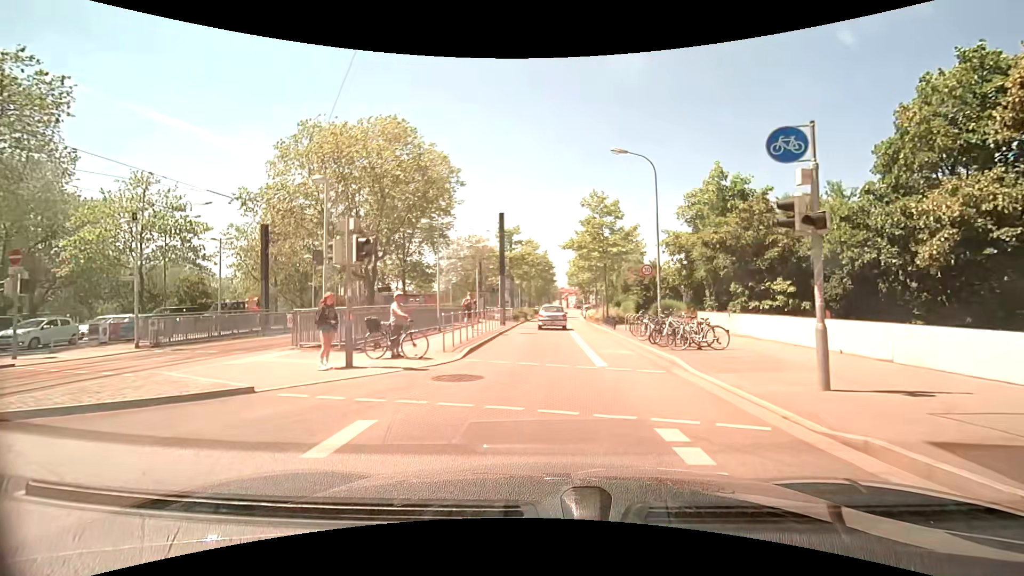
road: secondary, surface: asphalt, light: Day
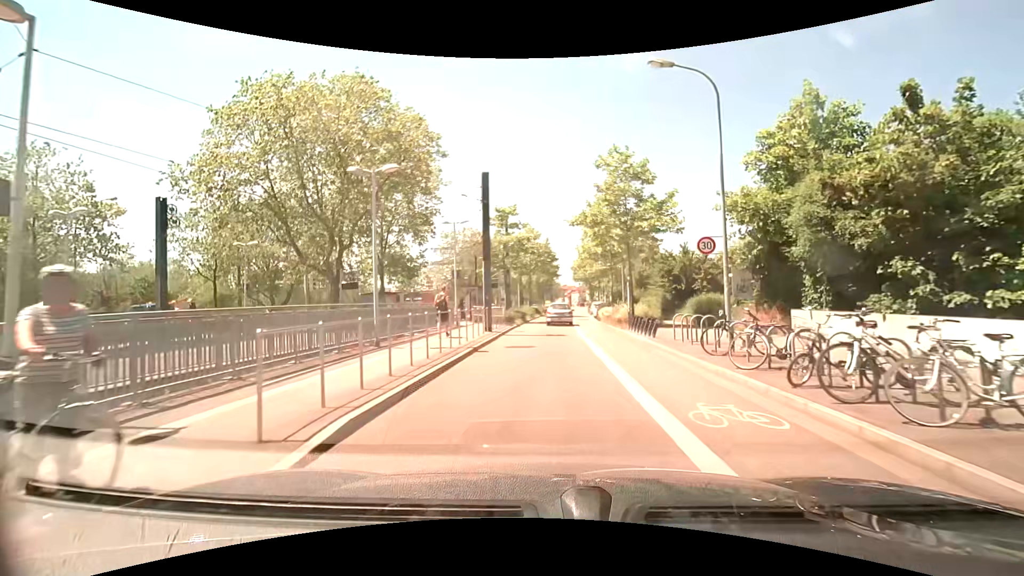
(0.0, +8.9) m; +1°
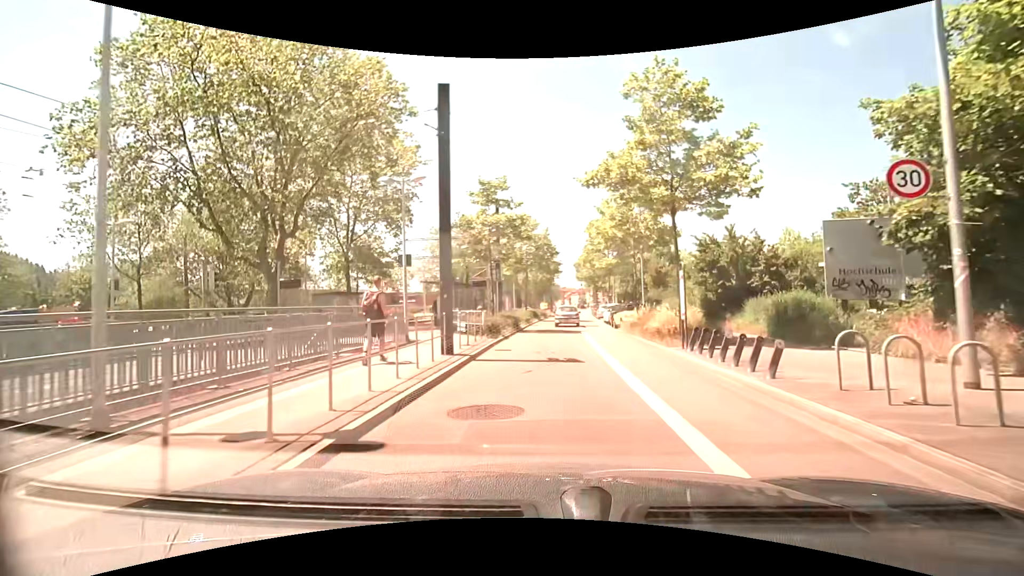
(-0.1, +8.9) m; -1°
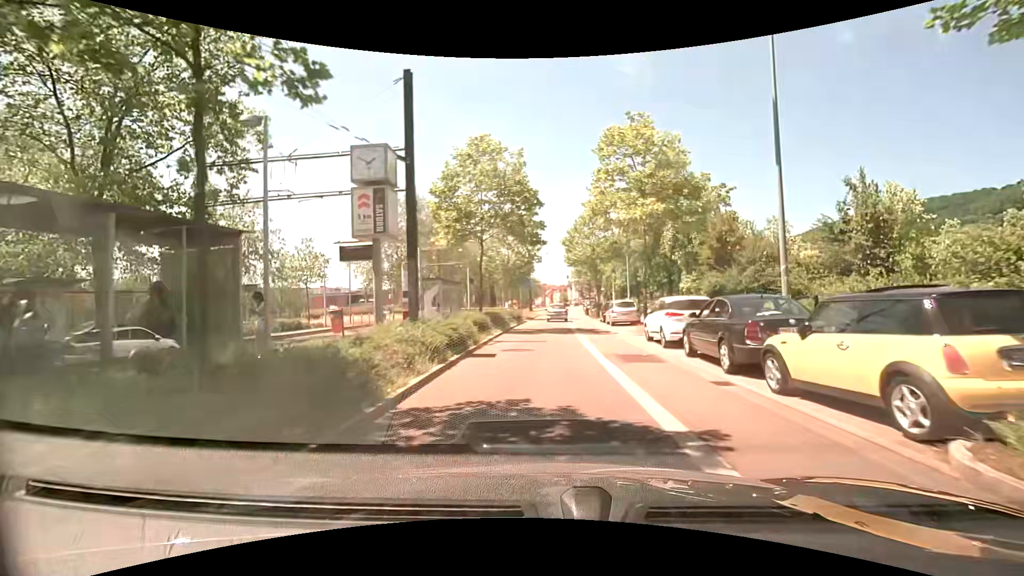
(+0.4, +22.3) m; +2°
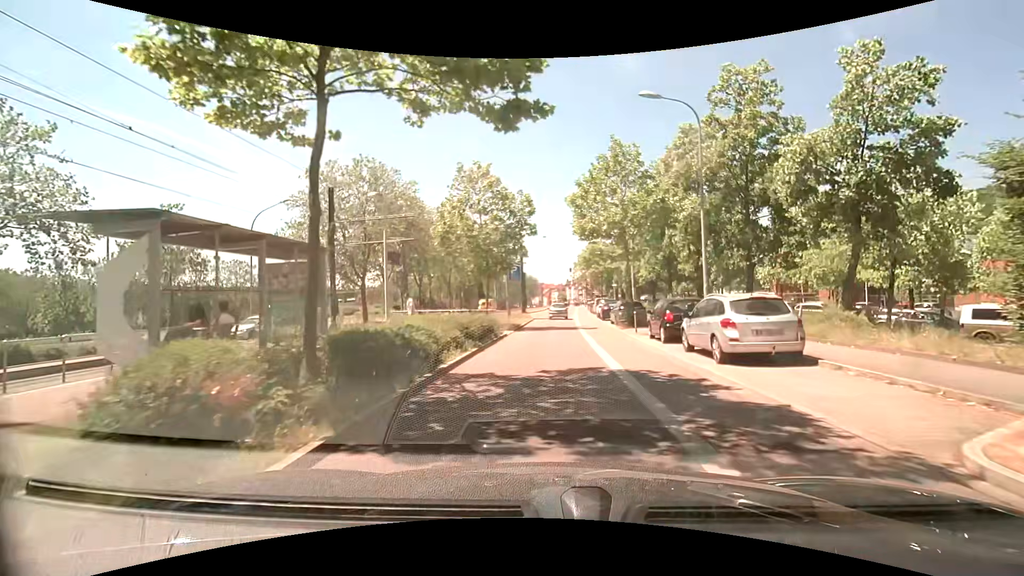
(+0.1, +18.1) m; +1°
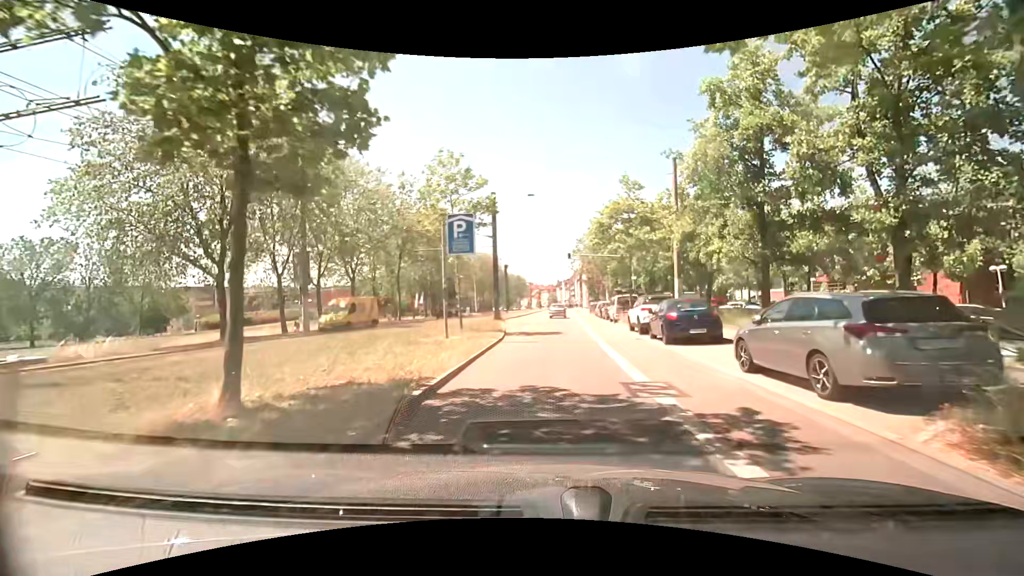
(+0.1, +22.5) m; +1°
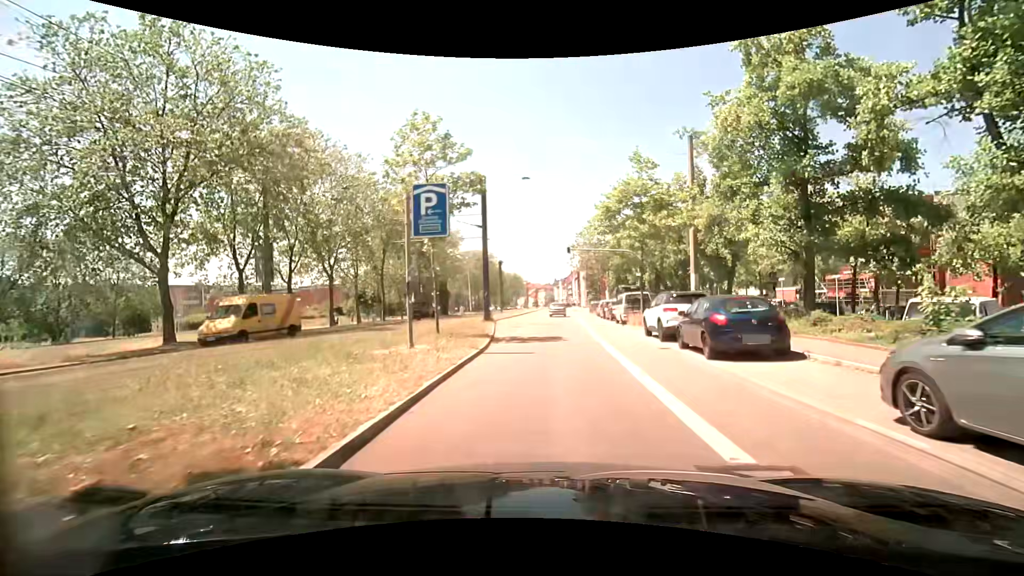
(0.0, +4.5) m; 0°
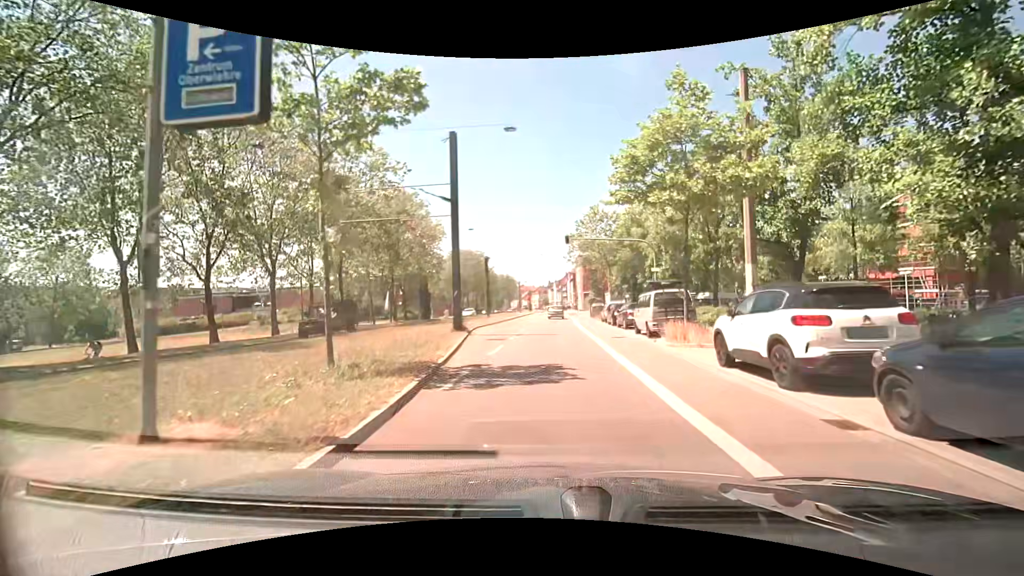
(+0.1, +9.0) m; +1°
